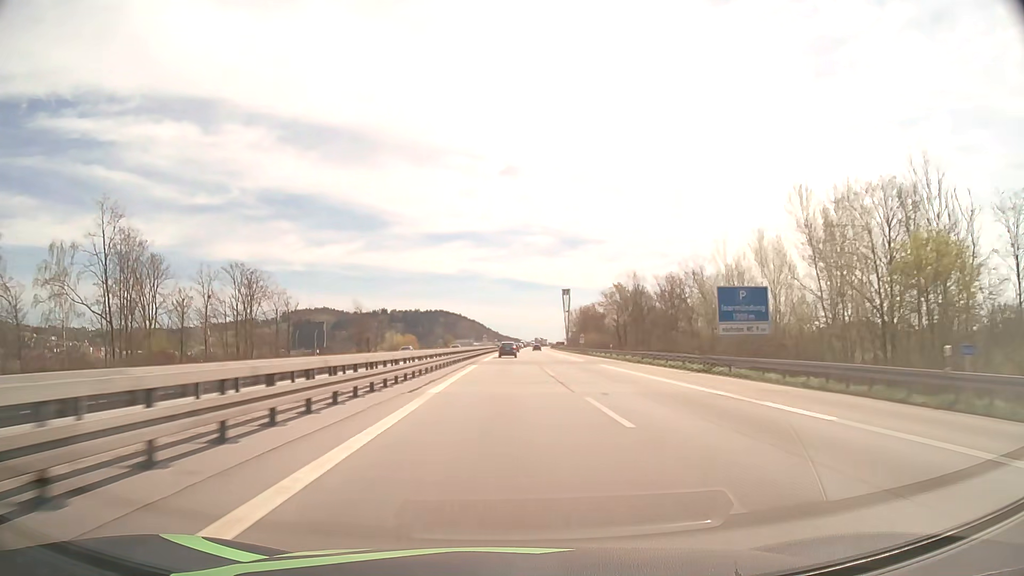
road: motorway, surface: asphalt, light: Day
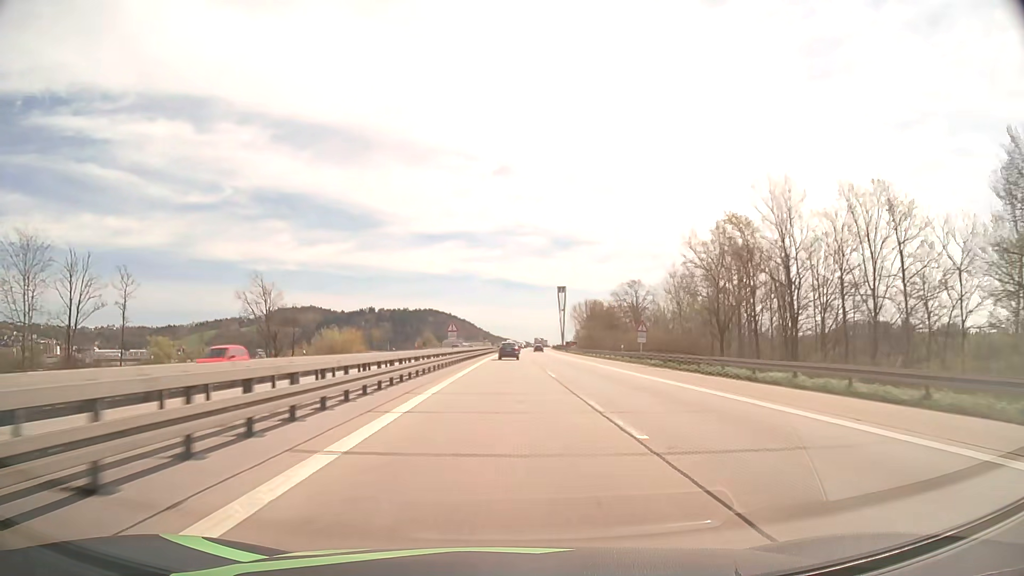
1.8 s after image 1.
(+0.4, +55.2) m; +1°
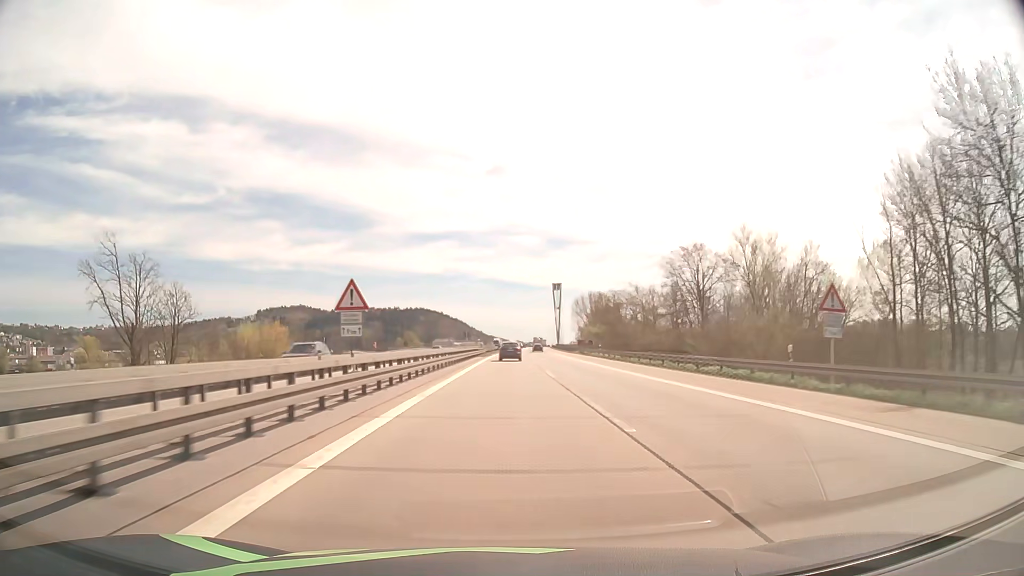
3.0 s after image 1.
(+0.2, +36.0) m; +1°
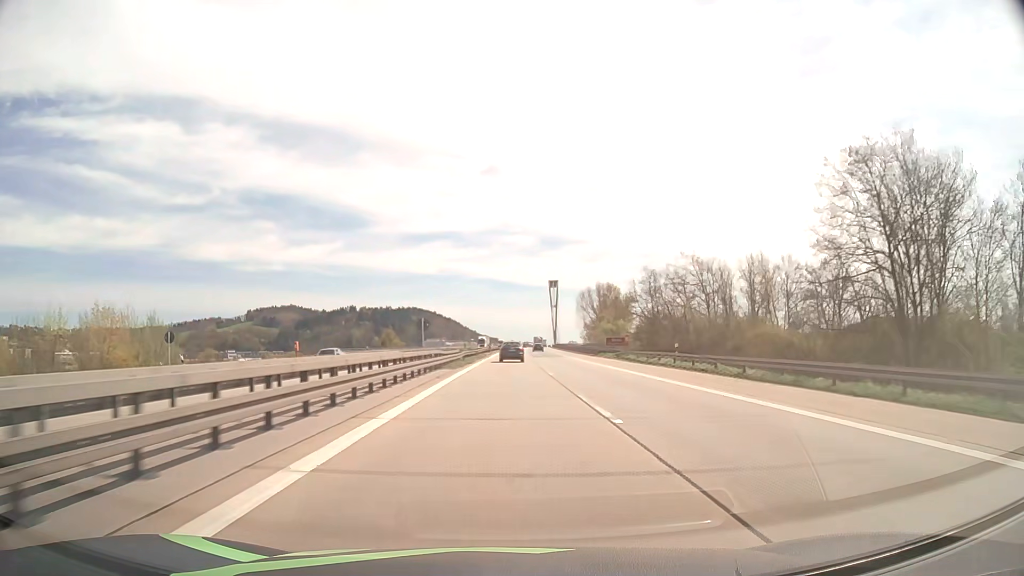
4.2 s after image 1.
(+0.2, +35.2) m; +1°
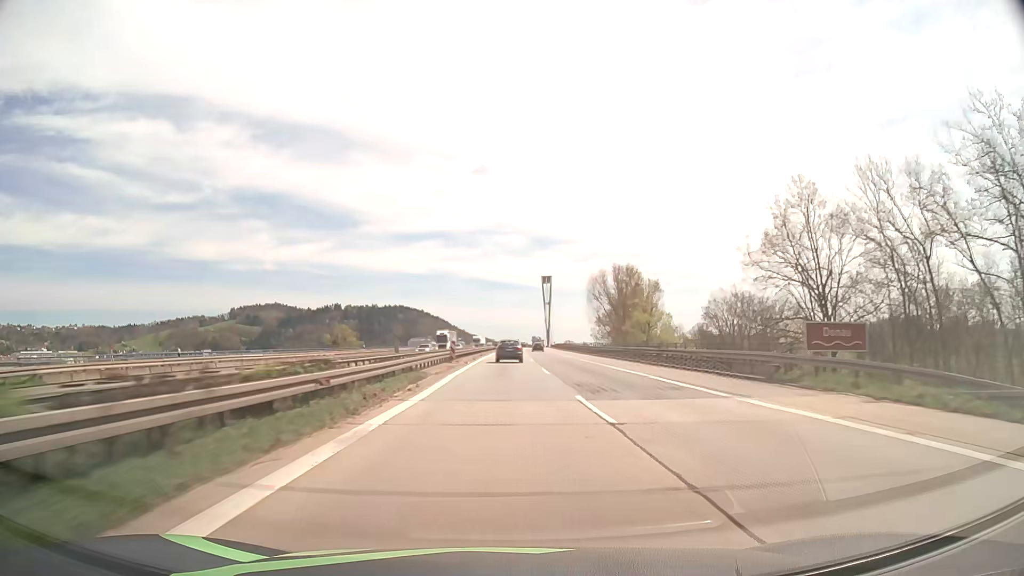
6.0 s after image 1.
(+0.3, +50.8) m; +1°
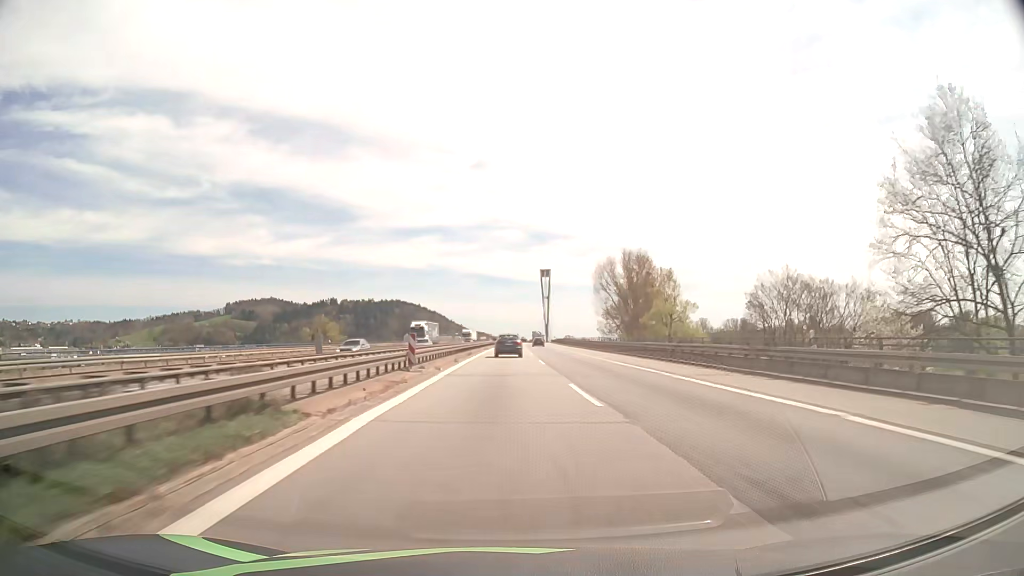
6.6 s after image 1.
(+0.1, +16.4) m; 0°
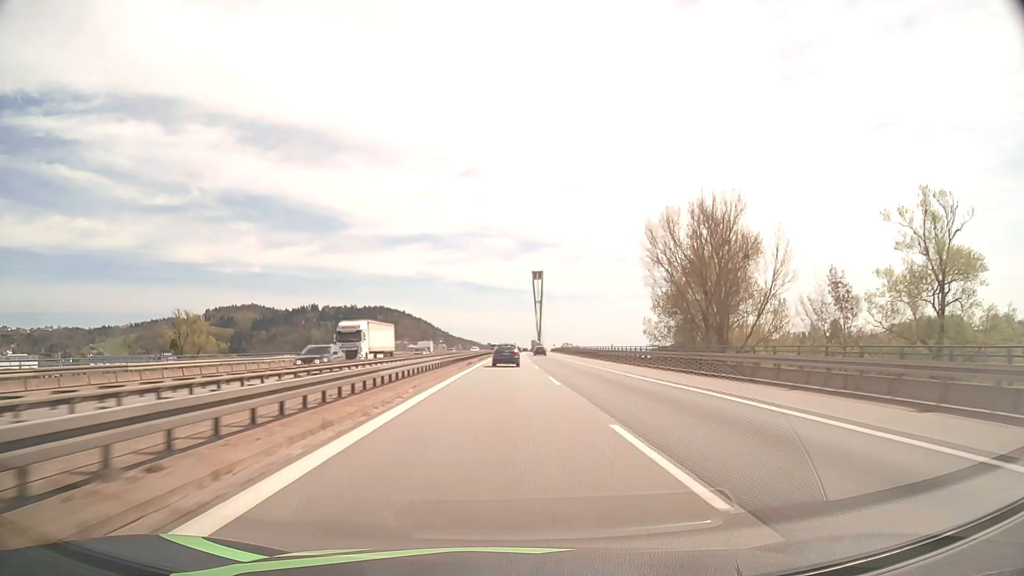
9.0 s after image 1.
(+0.2, +63.5) m; +1°
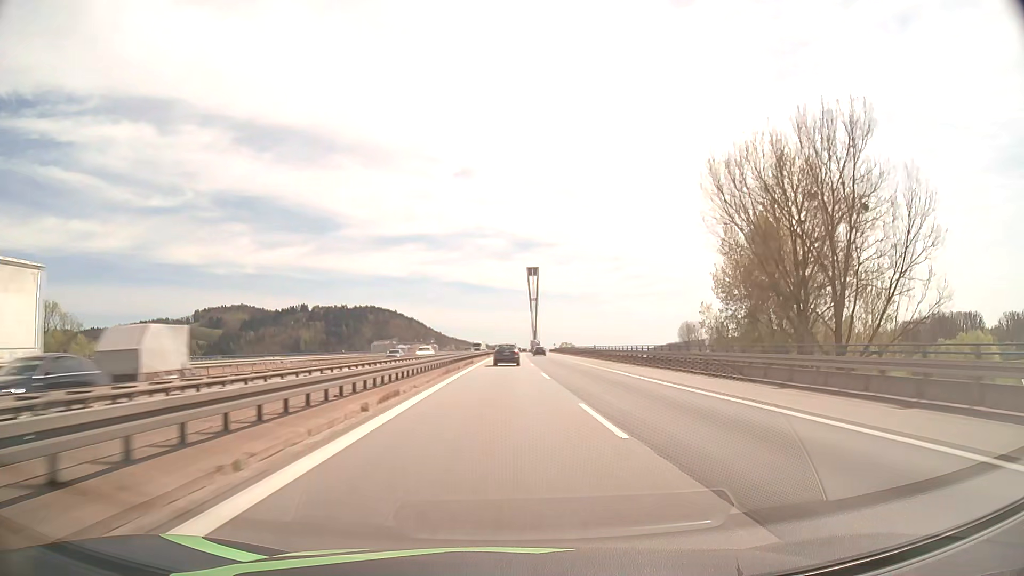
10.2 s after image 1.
(+0.1, +31.5) m; +1°
(0, +10) (0, +20) (0, +30) (0, +40) (0, +50) (0, +60) (0, +70) (+1, +80) (+1, +90) (+1, +100) m
